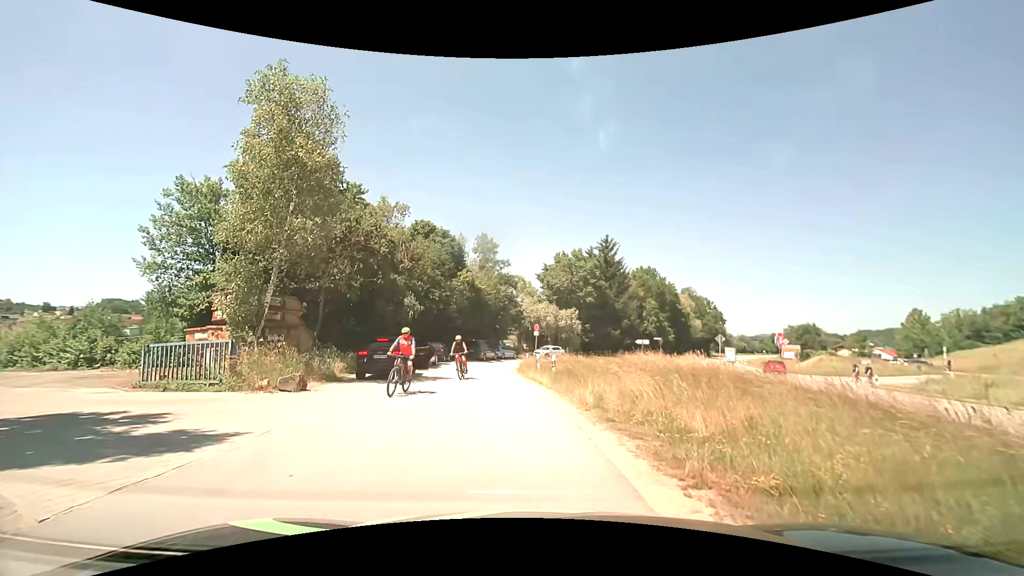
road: residential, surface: asphalt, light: Day
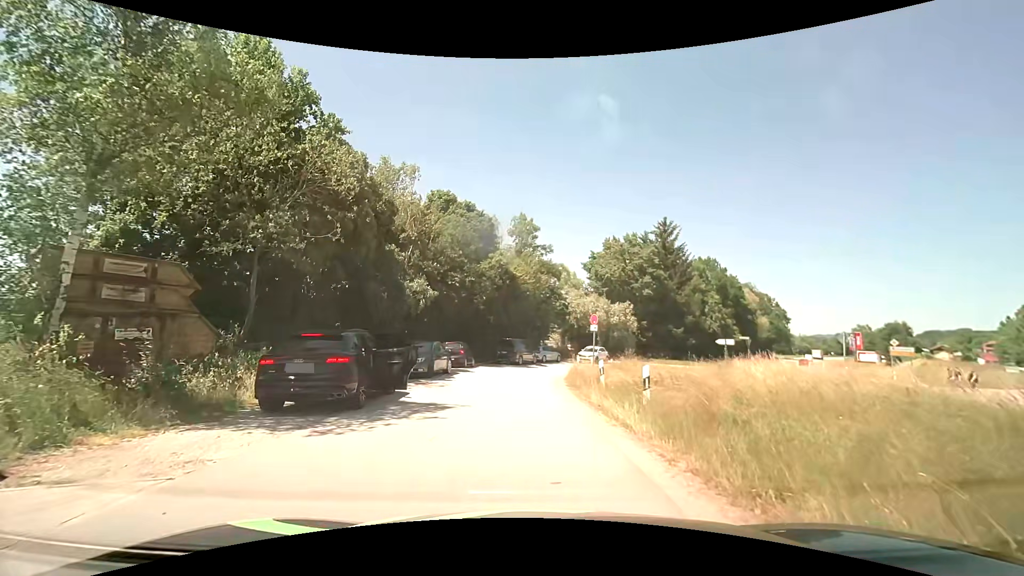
(-0.3, +9.8) m; -5°
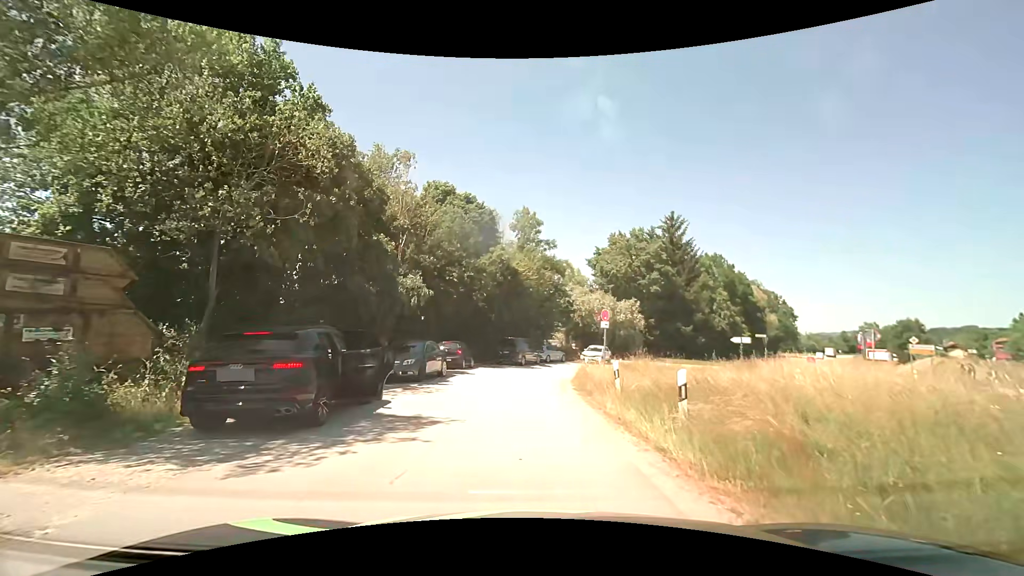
(0.0, +2.1) m; +1°
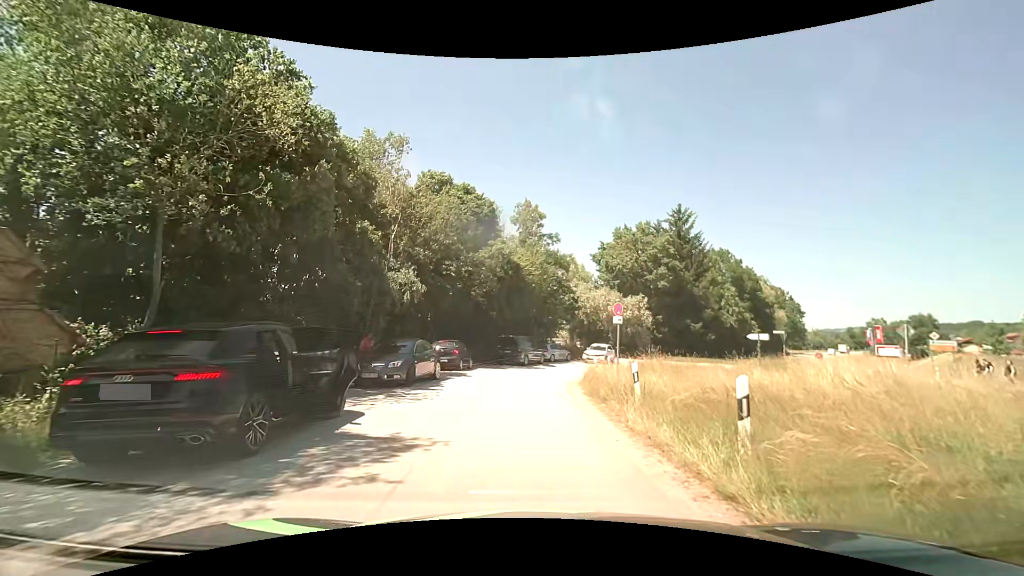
(0.0, +2.1) m; -1°
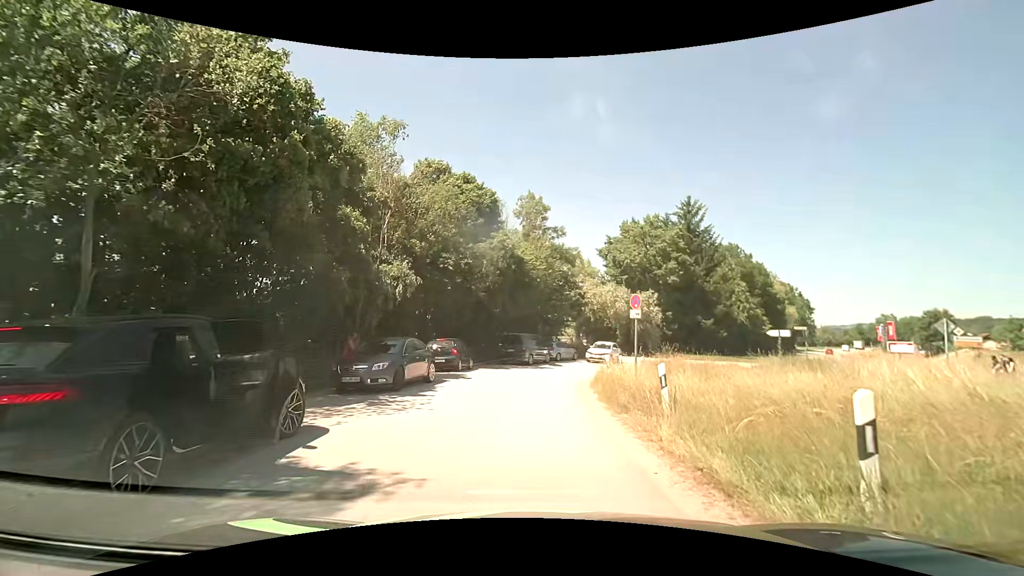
(0.0, +1.9) m; 0°
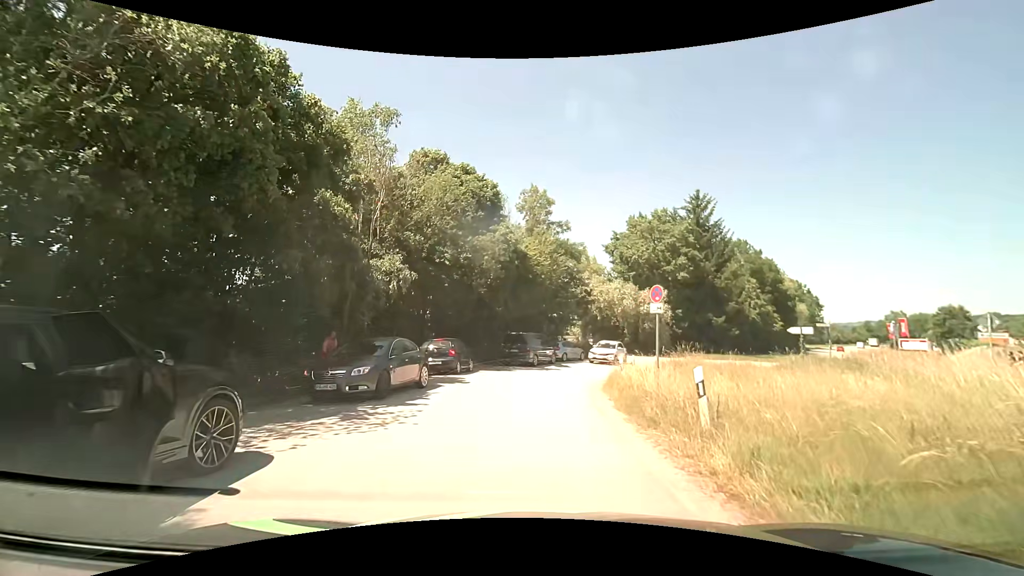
(0.0, +1.8) m; -1°
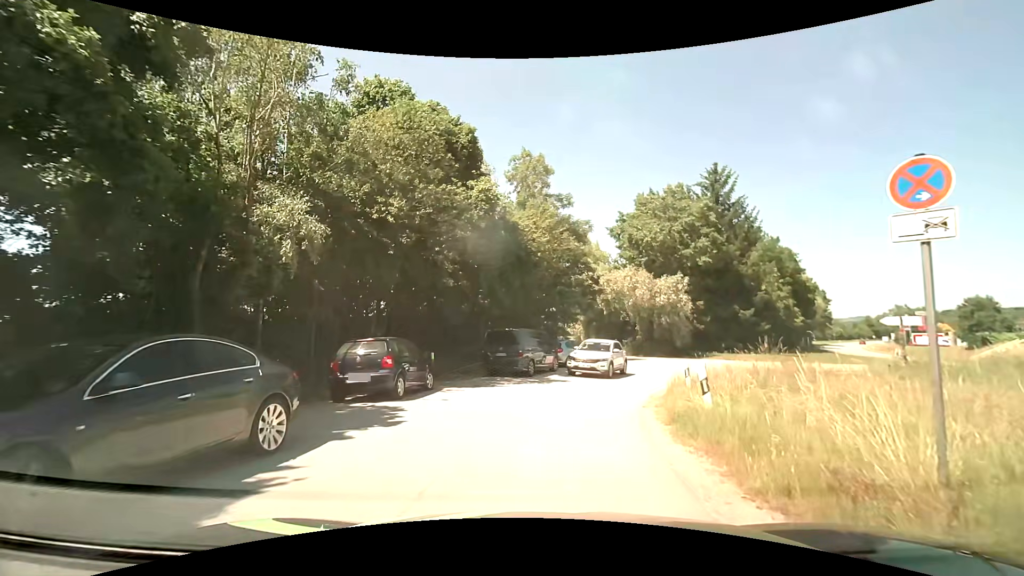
(0.0, +8.3) m; 0°
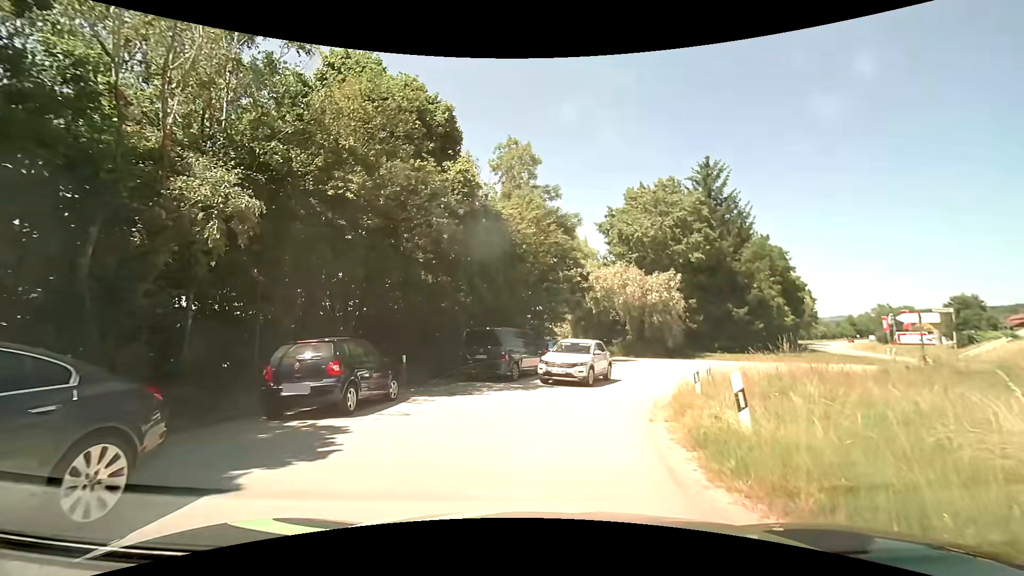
(0.0, +2.2) m; +3°
(0, +10) (+2, +20) (+8, +28) (+17, +26) (+23, +18) (+21, +8) (+18, -2) (+16, -11) (+13, -21) (+11, -31) m
